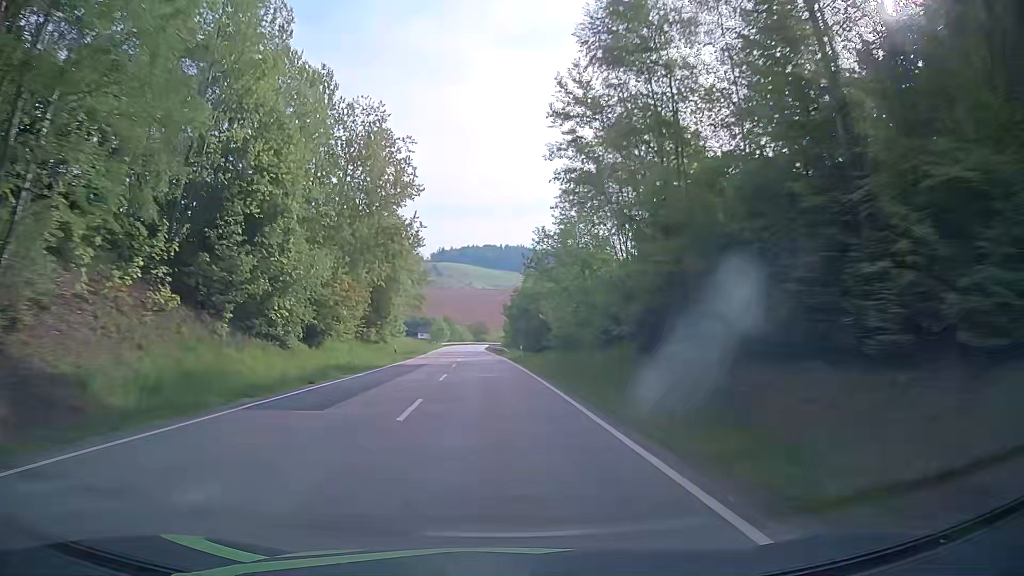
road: secondary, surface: asphalt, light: Day
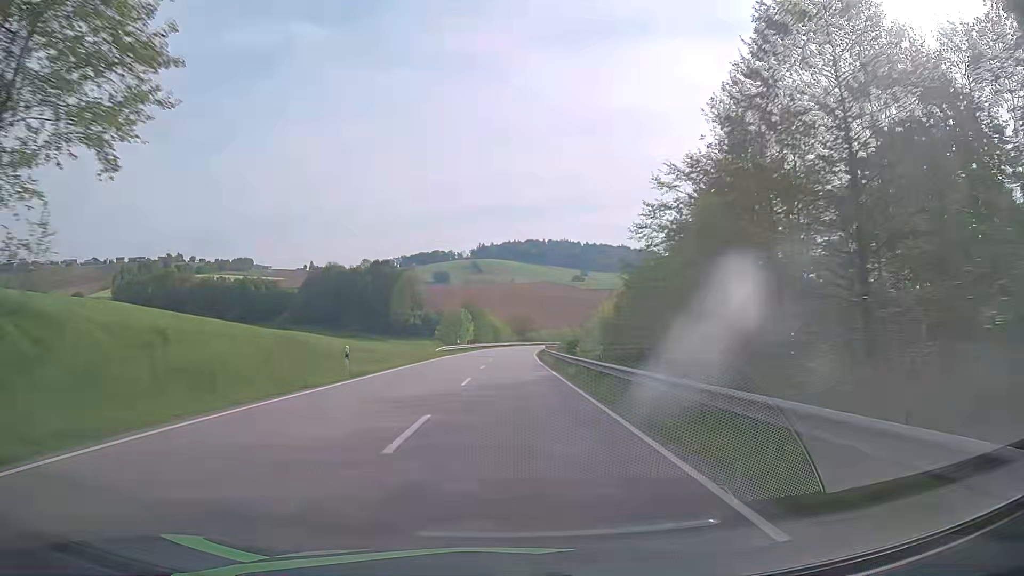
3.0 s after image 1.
(-2.7, +72.2) m; -3°
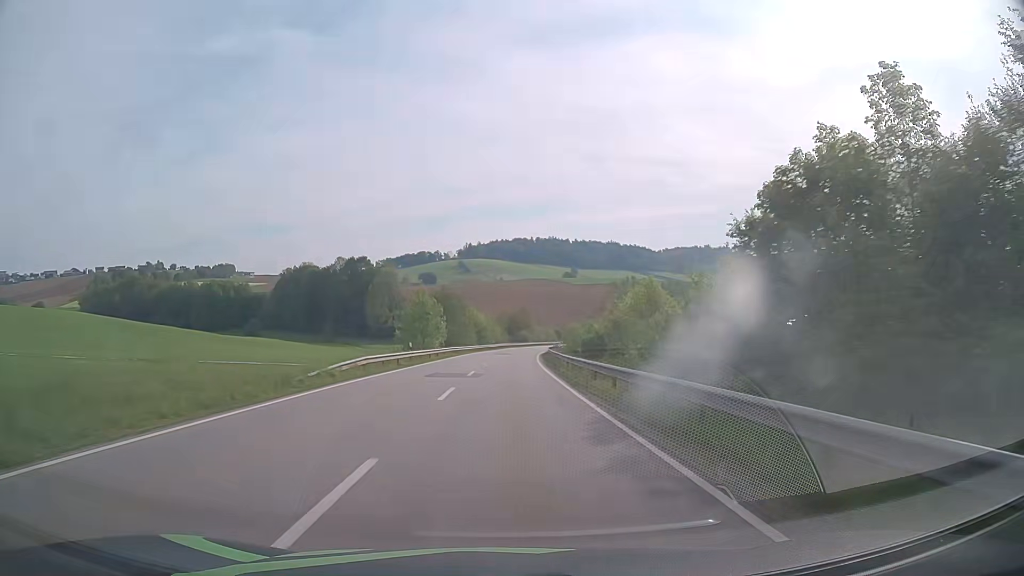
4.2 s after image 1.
(+0.1, +28.6) m; +1°
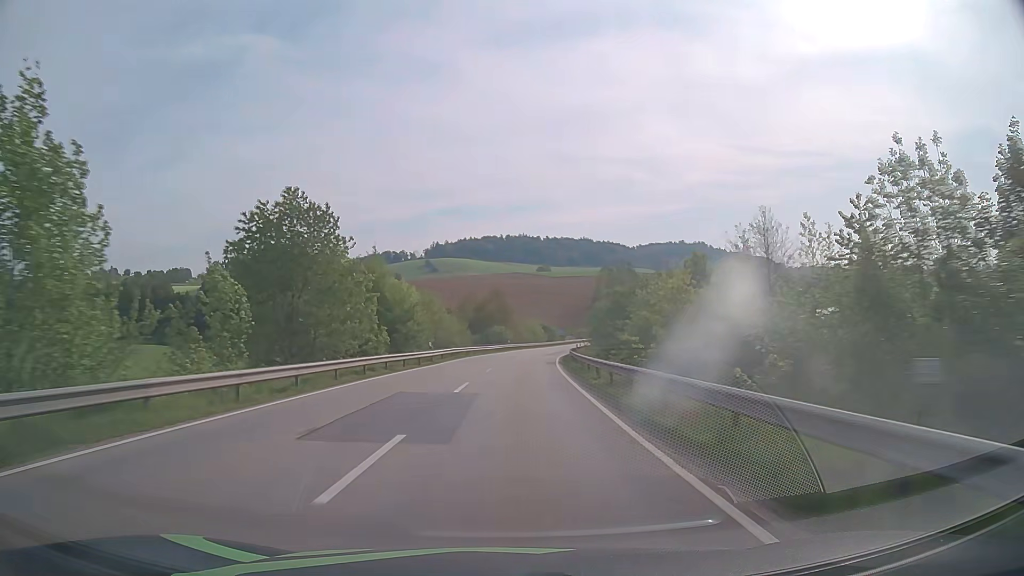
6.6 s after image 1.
(+0.9, +57.7) m; +2°
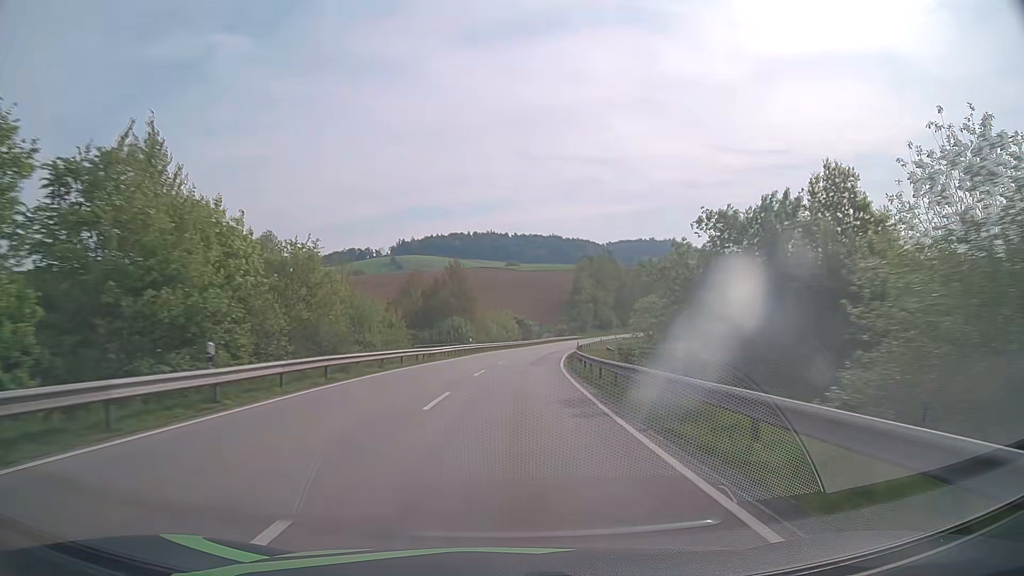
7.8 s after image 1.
(+0.6, +29.0) m; +3°
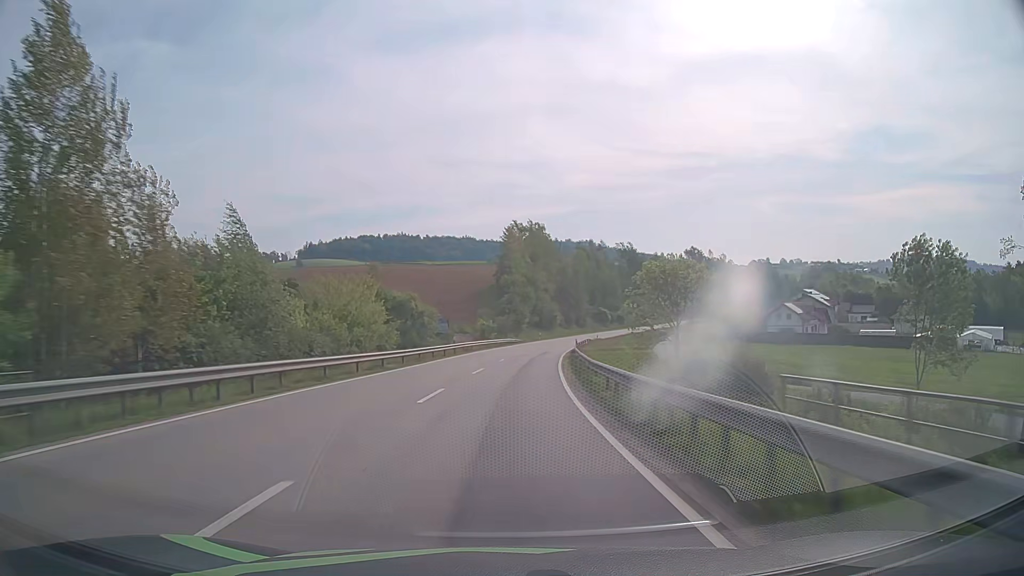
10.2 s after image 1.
(+3.5, +57.9) m; +7°
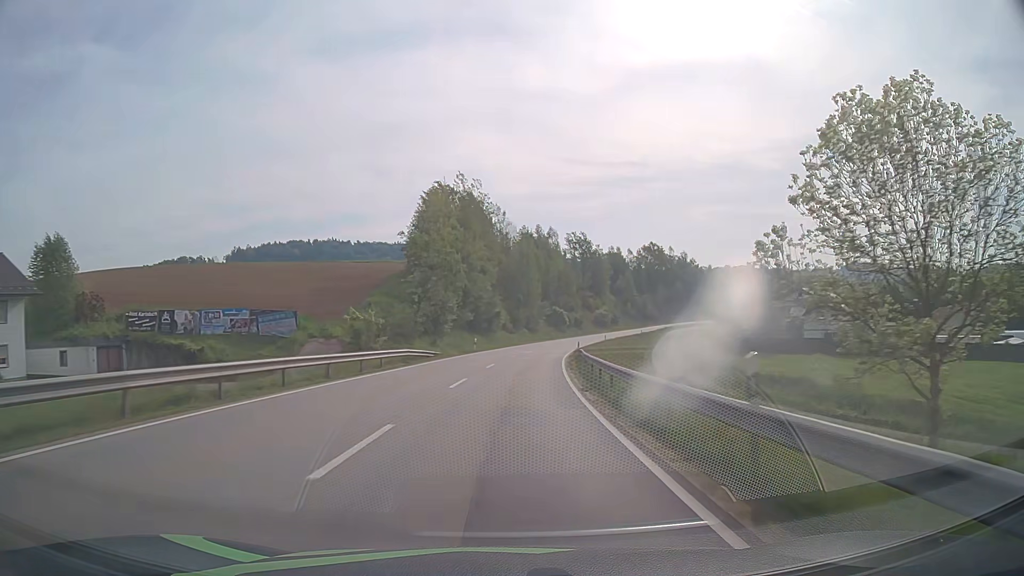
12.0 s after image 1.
(+2.0, +43.6) m; +6°
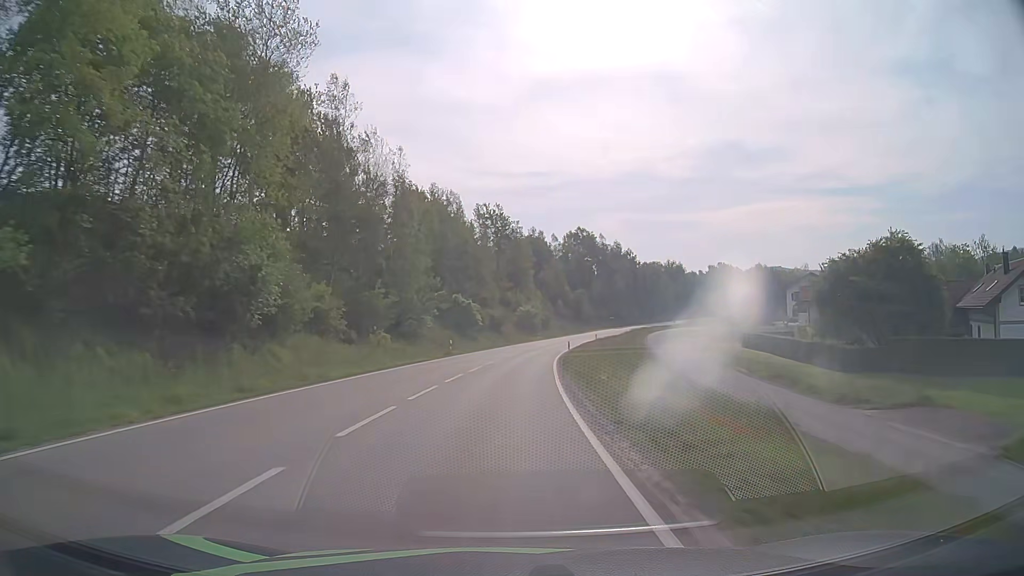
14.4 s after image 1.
(+4.3, +57.5) m; +8°
(0, +10) (0, +20) (+1, +30) (+2, +40) (+3, +50) (+4, +60) (+6, +70) (+7, +80) (+9, +89) (+11, +99) m
